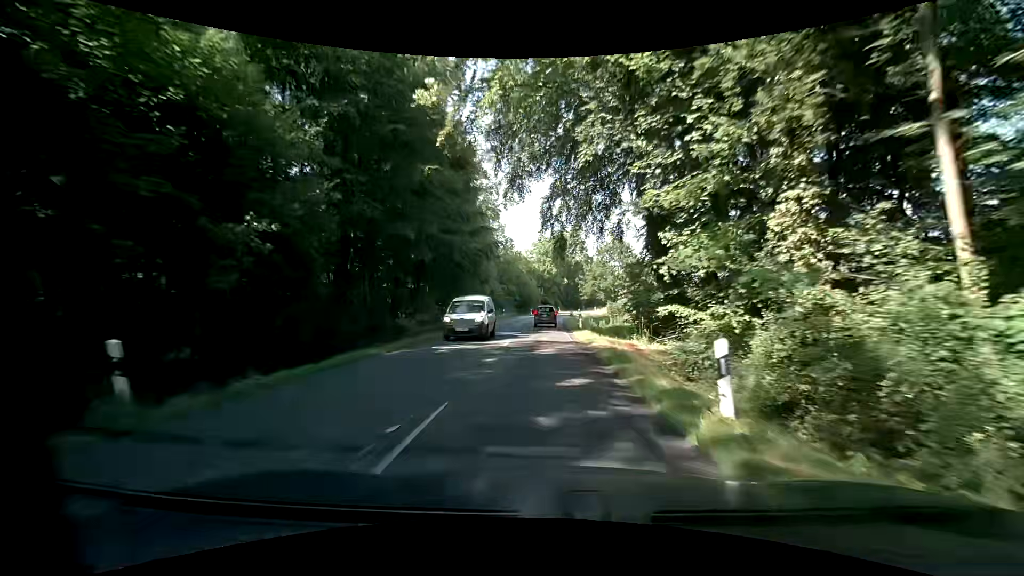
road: secondary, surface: asphalt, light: Day
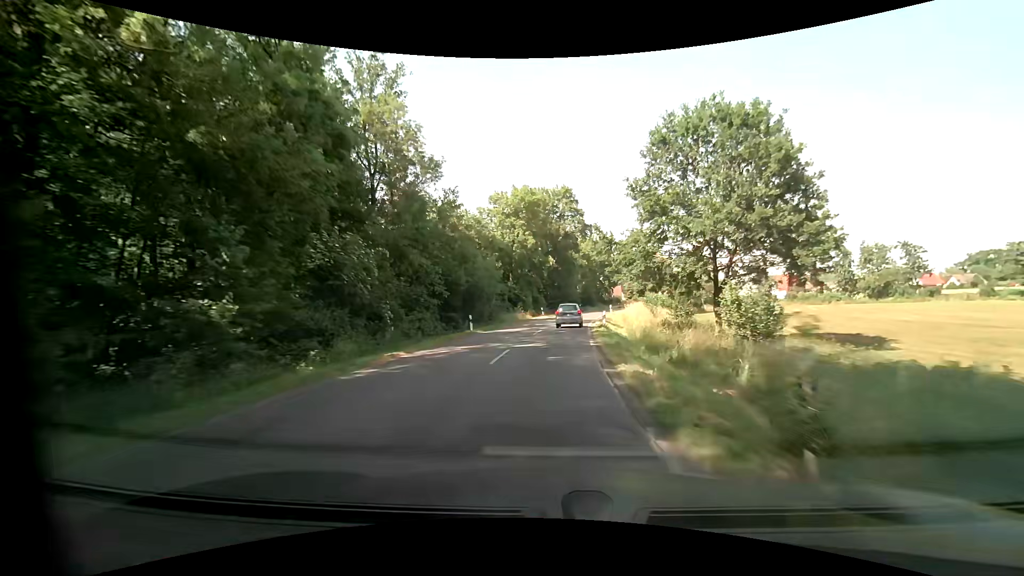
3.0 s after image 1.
(+0.4, +51.1) m; +3°
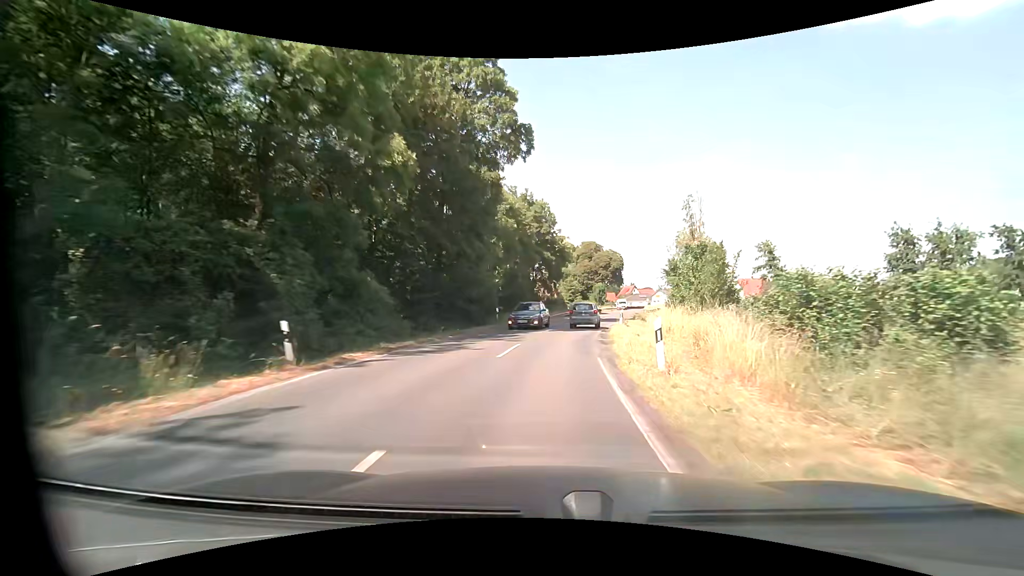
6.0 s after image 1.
(+3.2, +46.6) m; +8°
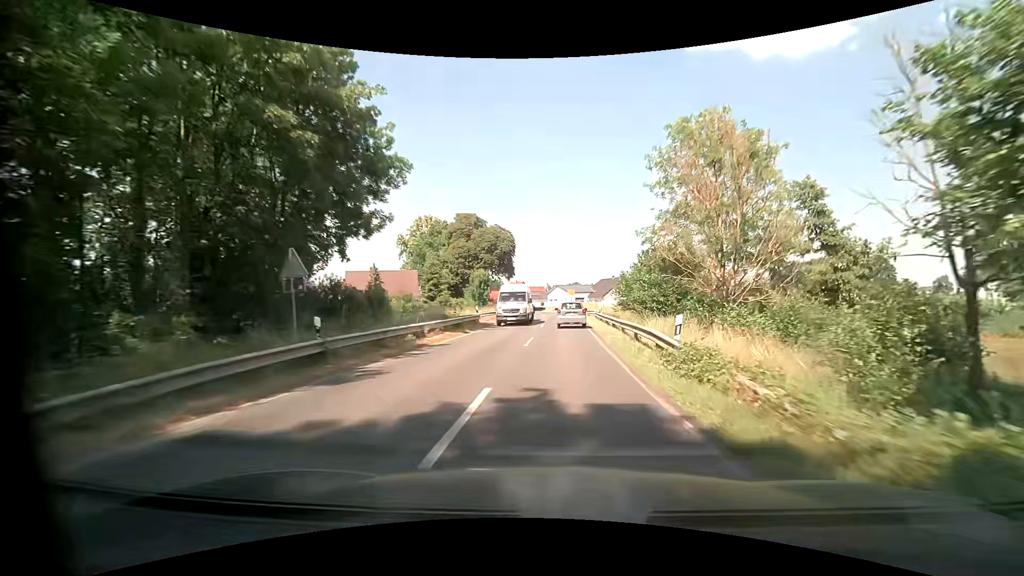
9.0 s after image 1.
(+4.9, +43.7) m; +14°
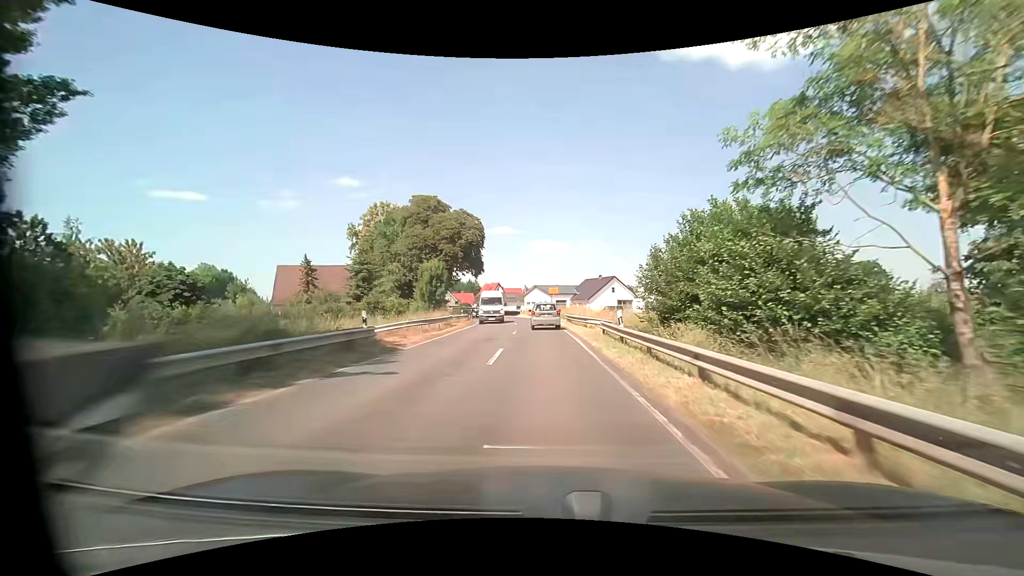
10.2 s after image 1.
(+0.4, +17.1) m; +2°
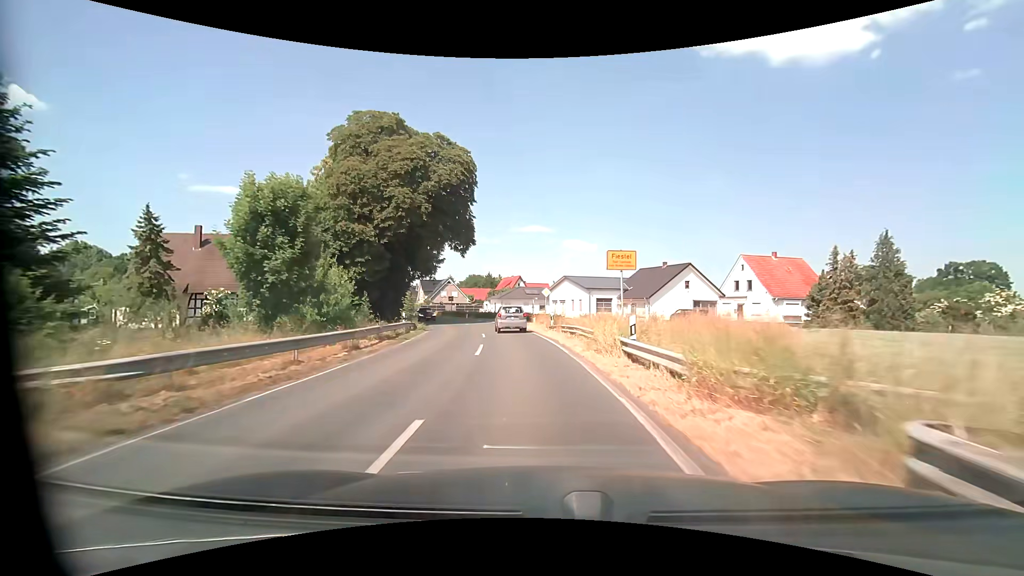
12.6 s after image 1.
(-0.4, +33.3) m; -3°
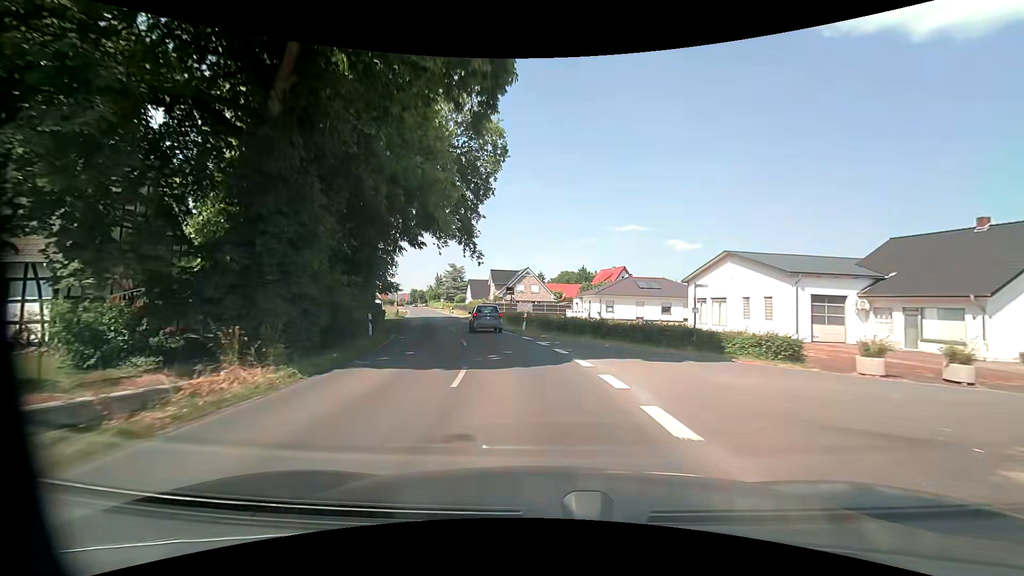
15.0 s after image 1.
(-2.9, +32.4) m; -11°
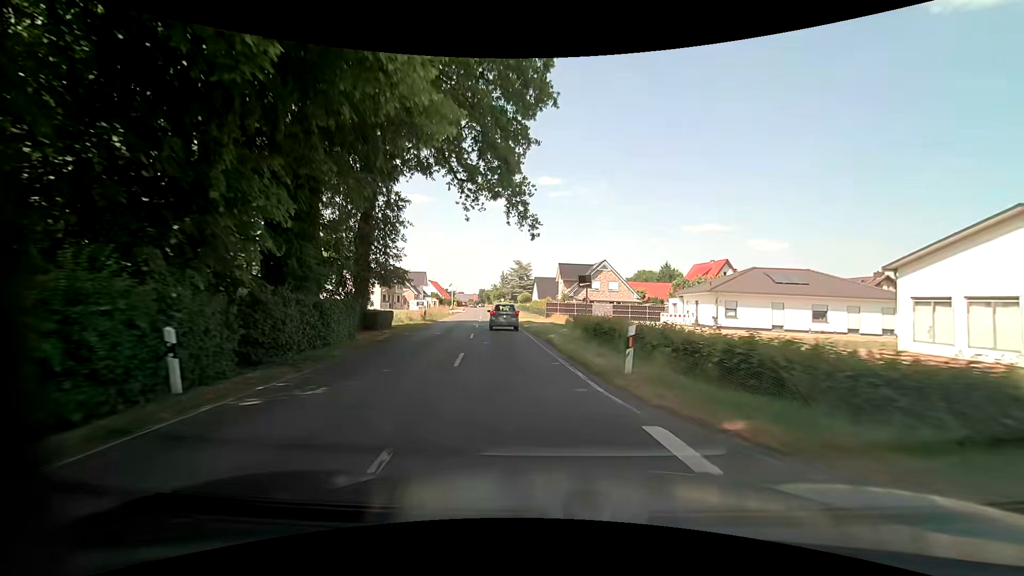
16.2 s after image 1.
(-1.1, +16.1) m; -8°
(0, +10) (-2, +20) (-3, +30) (-4, +40) (-5, +50) (-7, +60) (-8, +70) (-9, +79) (-10, +89) (-12, +99) m
